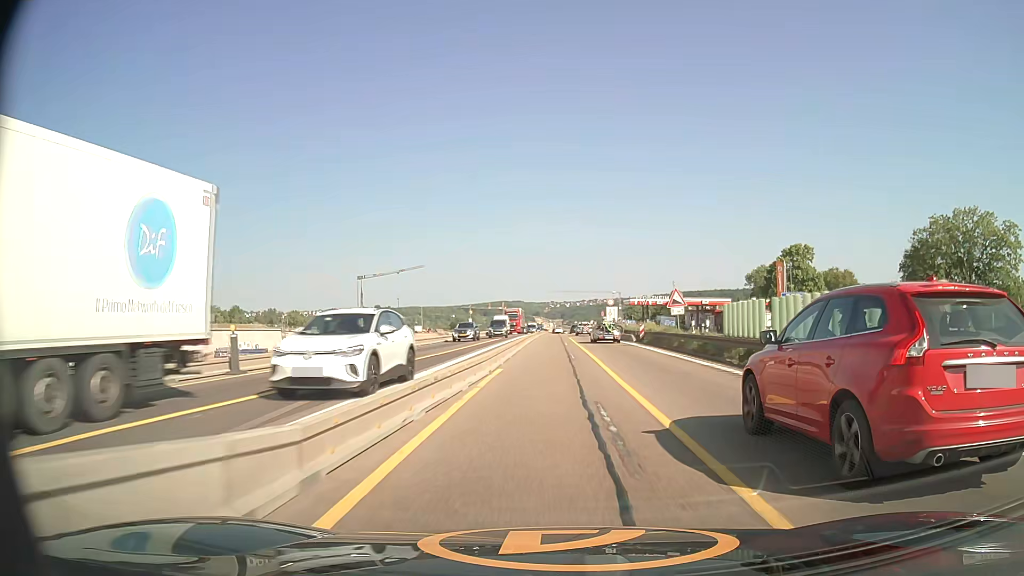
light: Day
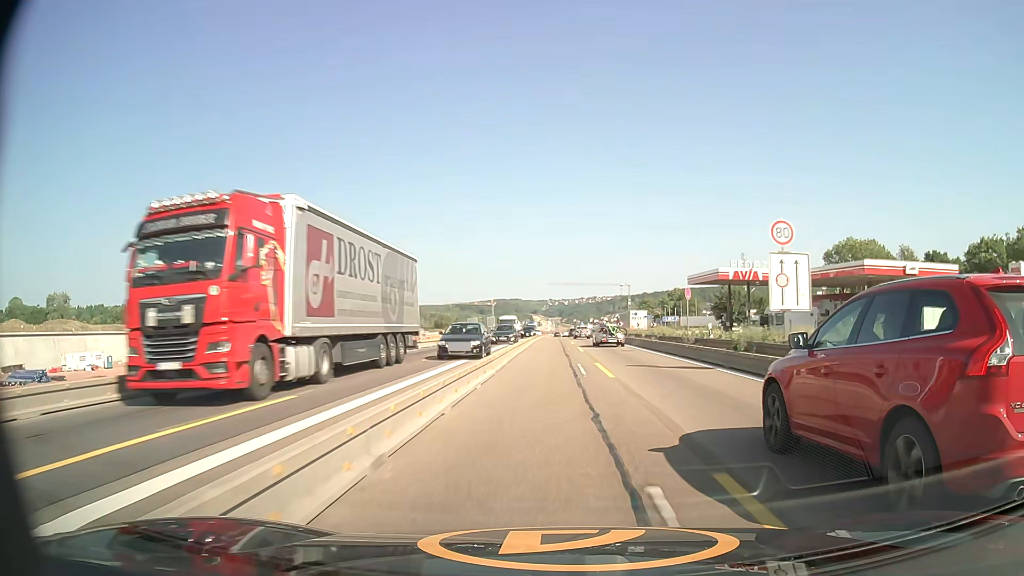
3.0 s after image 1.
(+0.1, +59.2) m; 0°
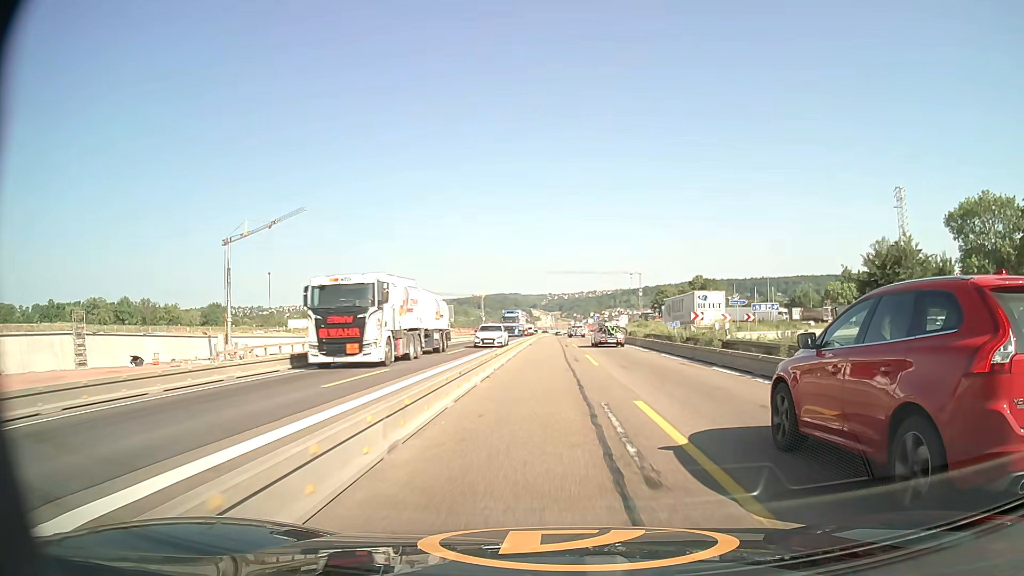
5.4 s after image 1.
(+0.2, +47.3) m; 0°
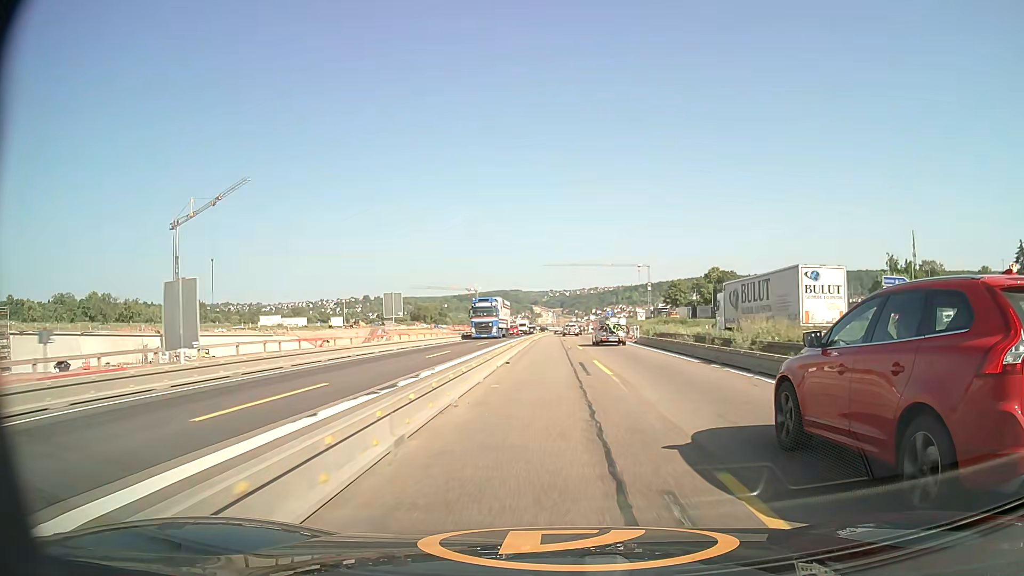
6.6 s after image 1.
(0.0, +23.7) m; 0°
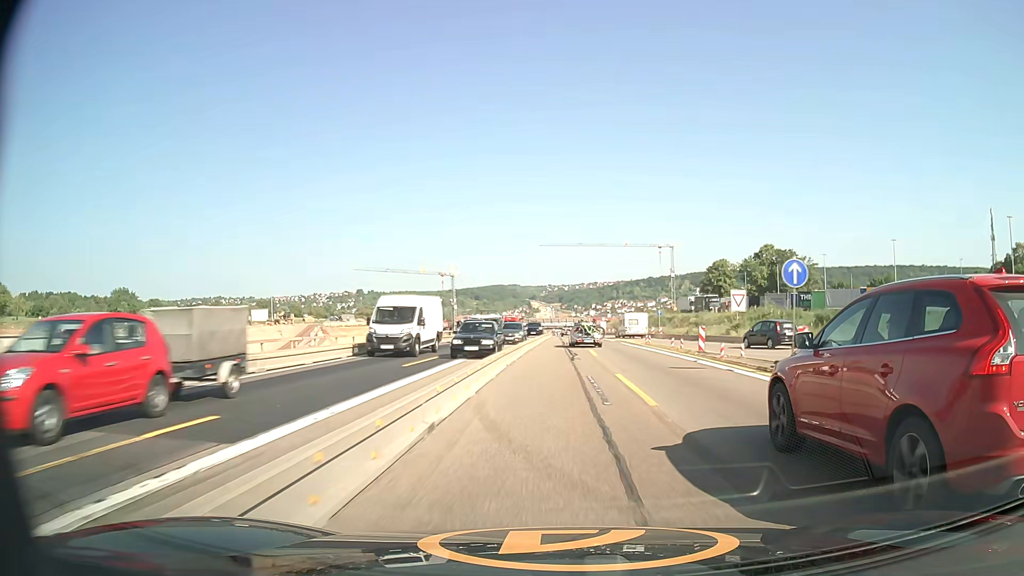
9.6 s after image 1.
(+0.1, +59.2) m; 0°
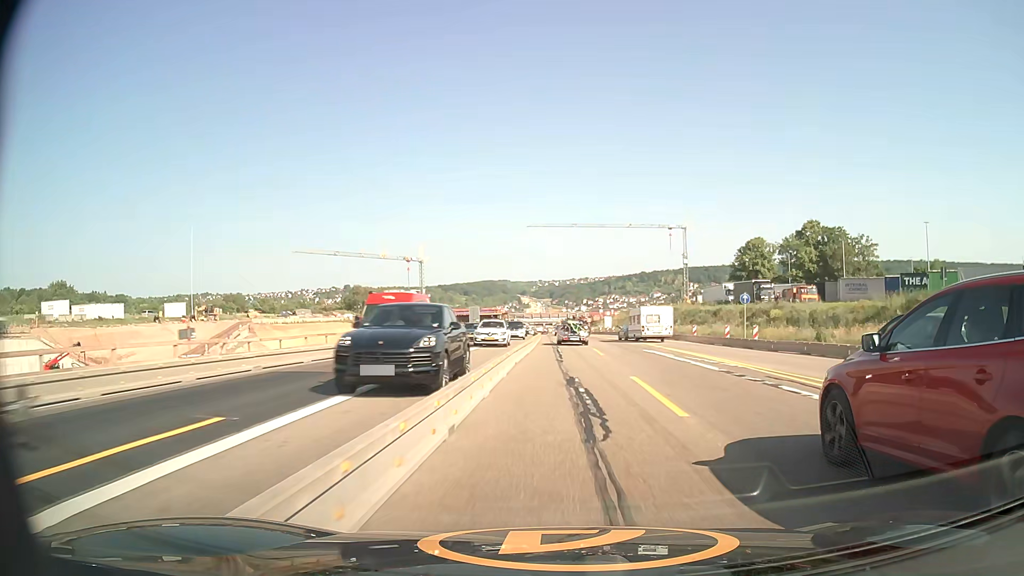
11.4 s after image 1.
(+0.2, +36.3) m; +1°
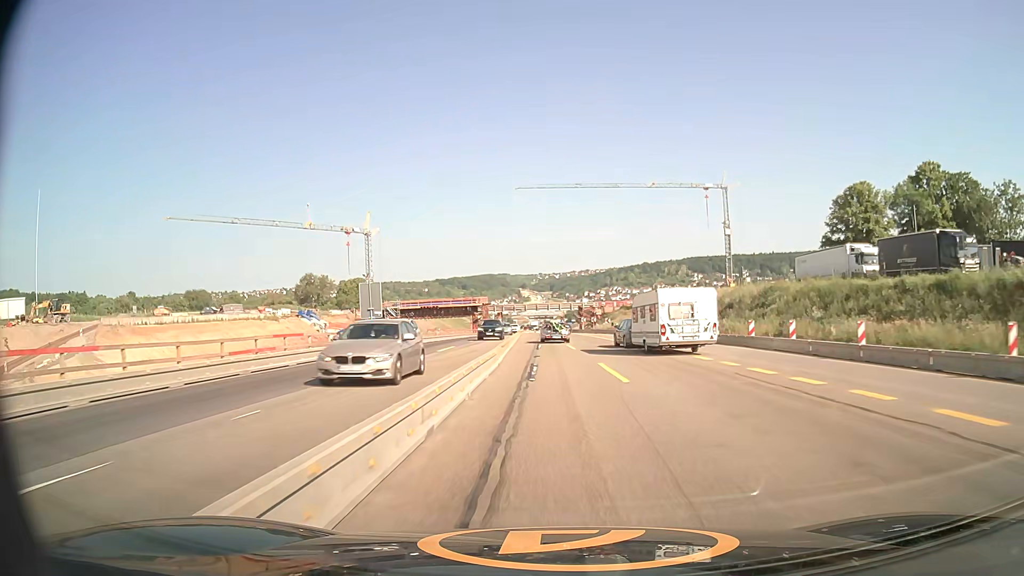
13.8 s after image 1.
(+0.7, +48.0) m; 0°
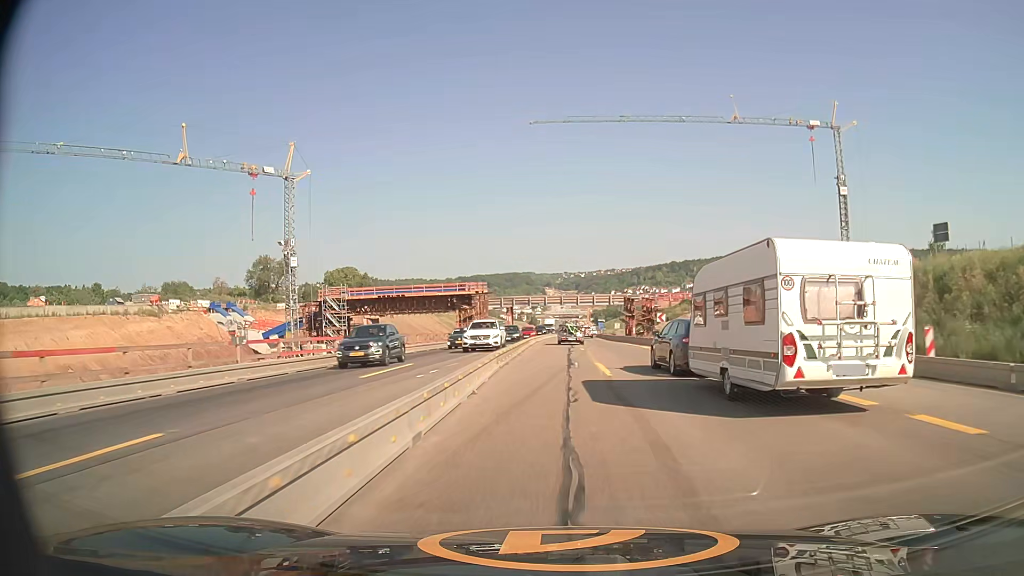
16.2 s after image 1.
(-1.0, +48.4) m; -2°
(0, +10) (0, +20) (0, +30) (0, +40) (0, +50) (0, +60) (0, +70) (+1, +80) (+1, +90) (+1, +100) m
